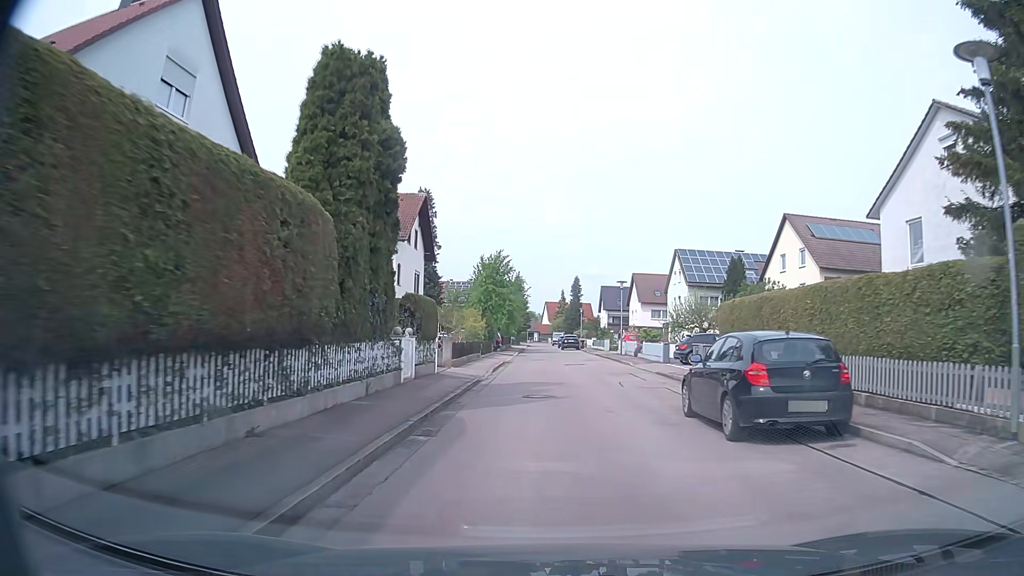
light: Day
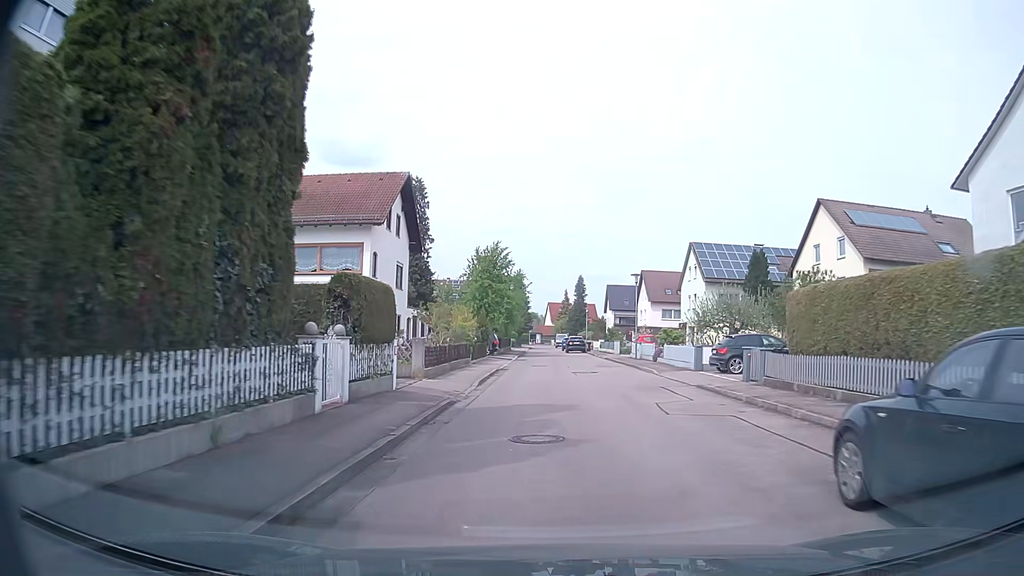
(0.0, +6.4) m; 0°
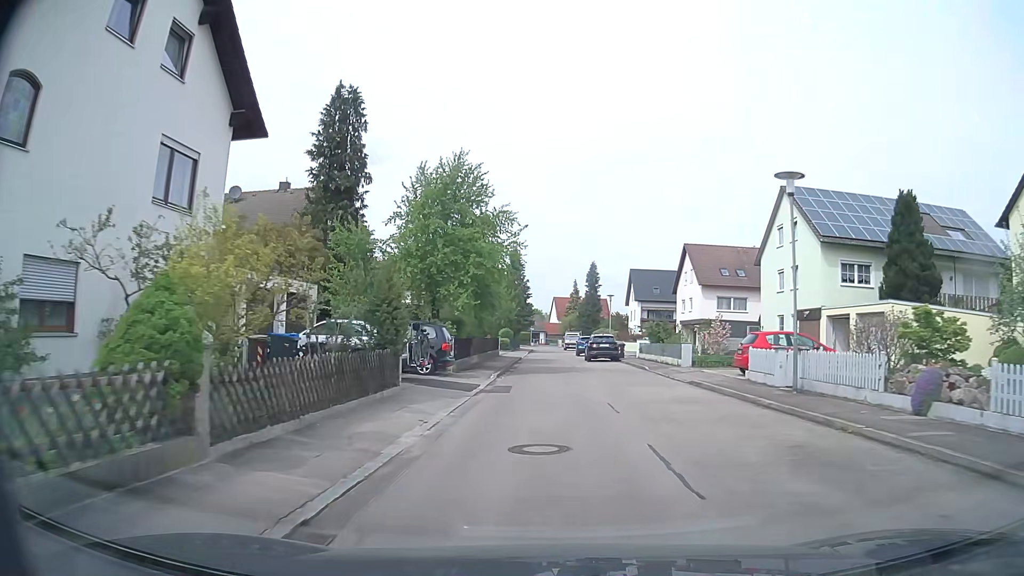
(-0.1, +25.7) m; 0°
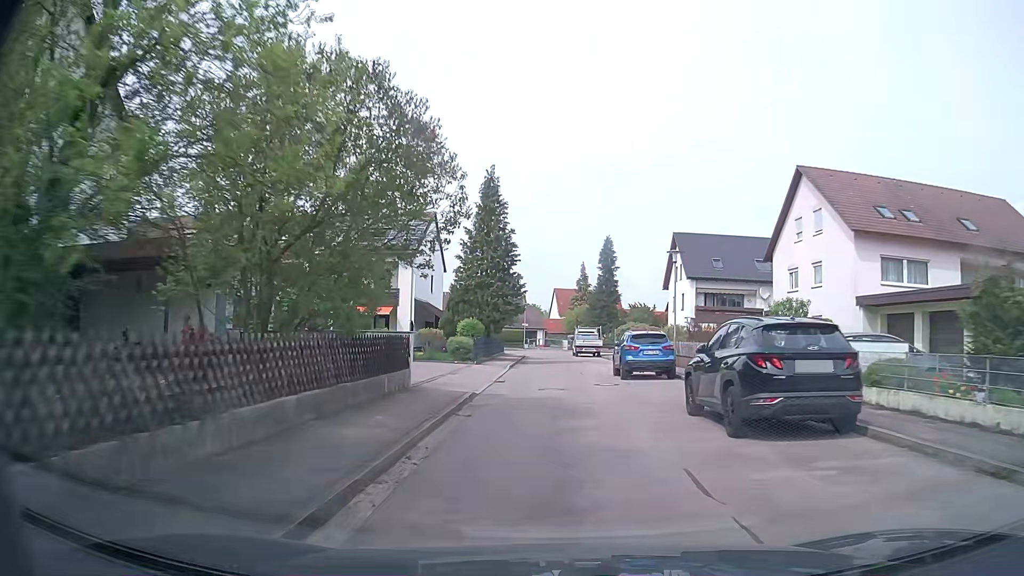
(-0.1, +31.0) m; 0°
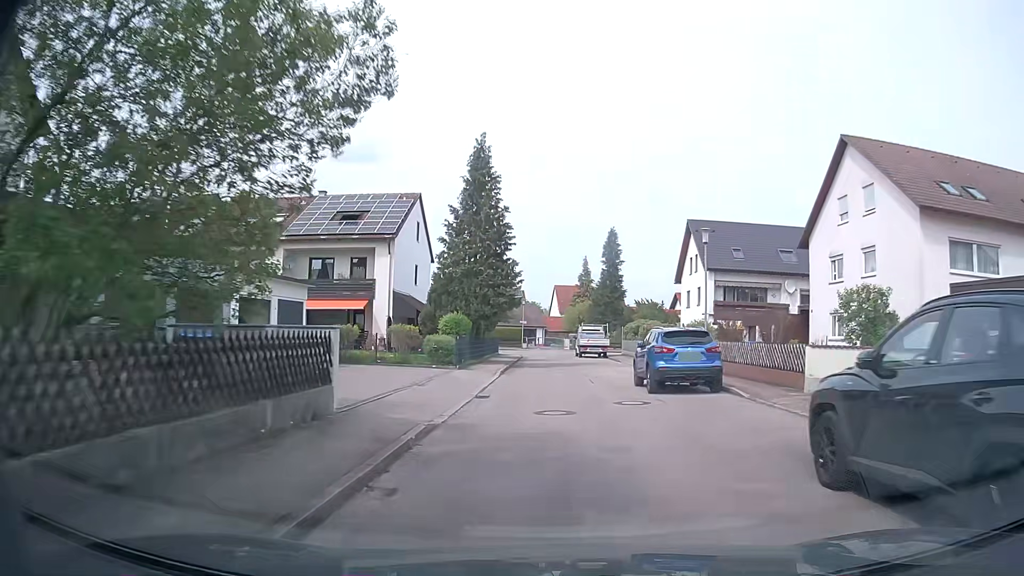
(0.0, +6.0) m; 0°
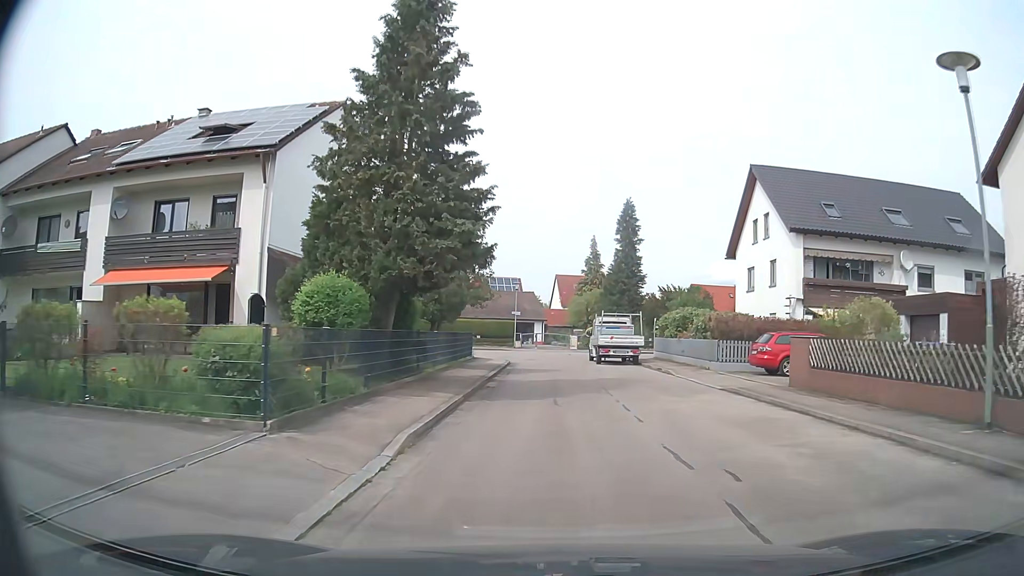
(0.0, +16.8) m; 0°
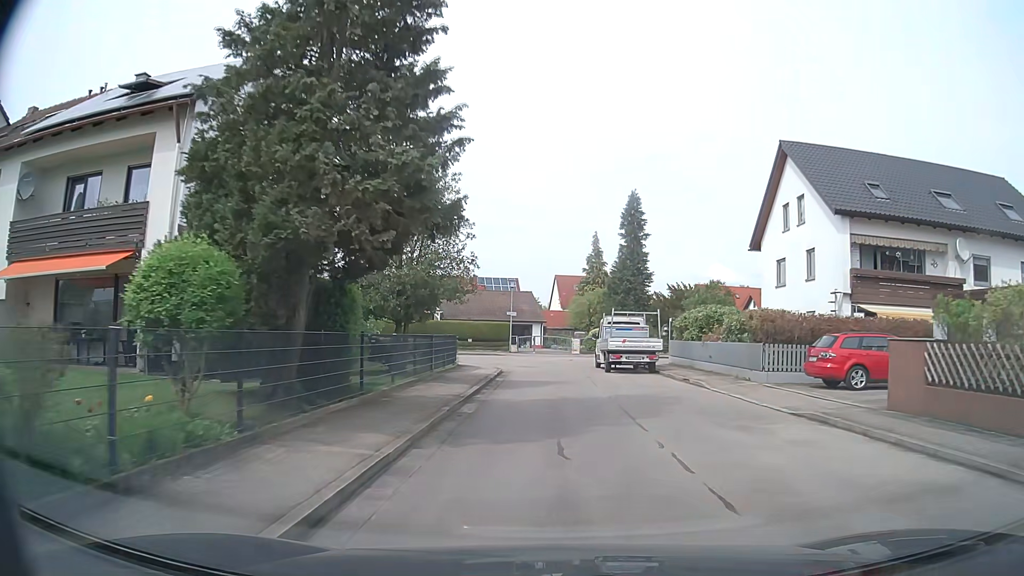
(0.0, +5.2) m; -1°
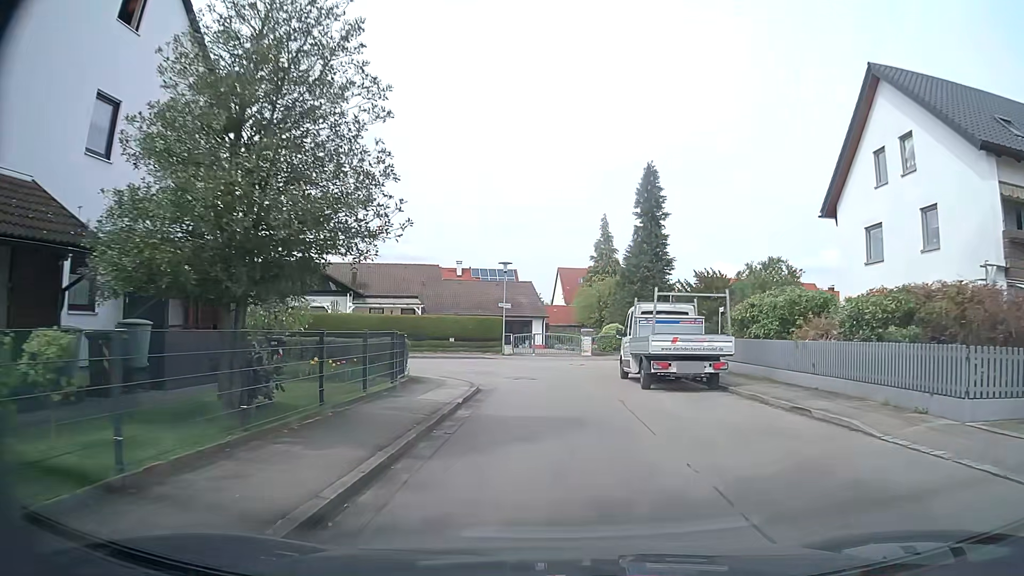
(+0.1, +9.8) m; +1°
